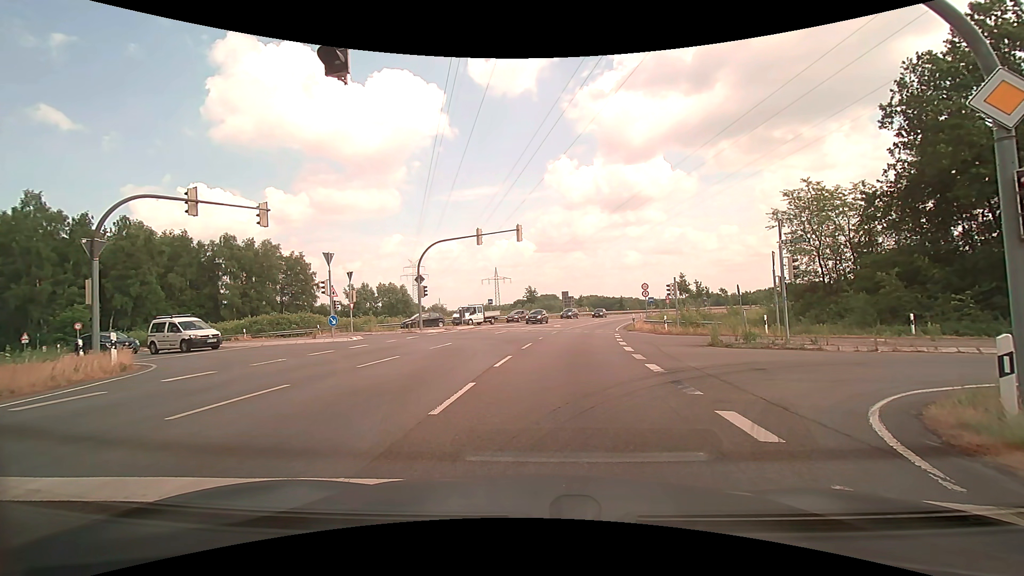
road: motorway_link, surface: asphalt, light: Day
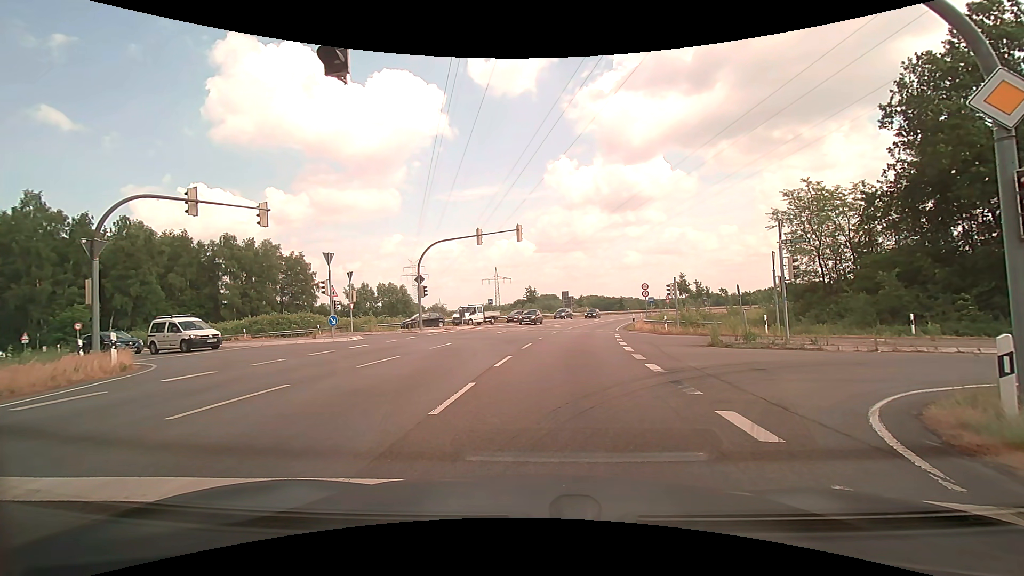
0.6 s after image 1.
(0.0, 0.0) m; 0°
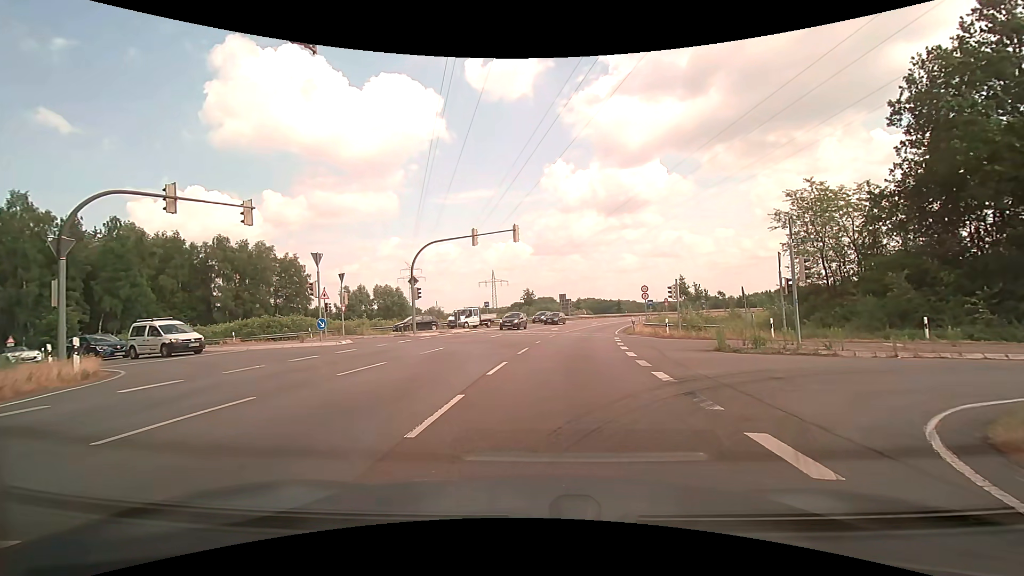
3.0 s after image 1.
(0.0, +1.2) m; 0°
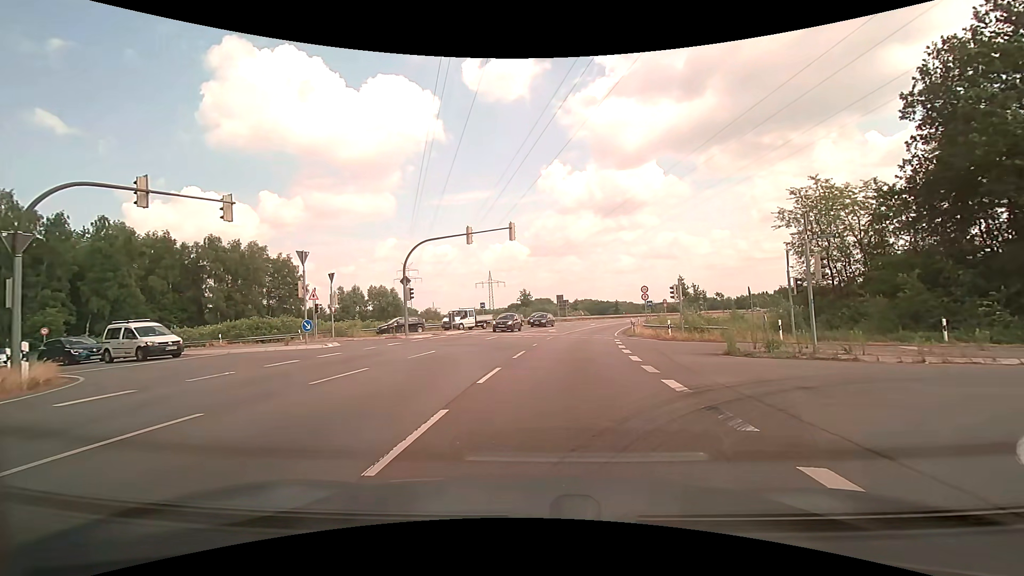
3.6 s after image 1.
(0.0, +1.4) m; +1°
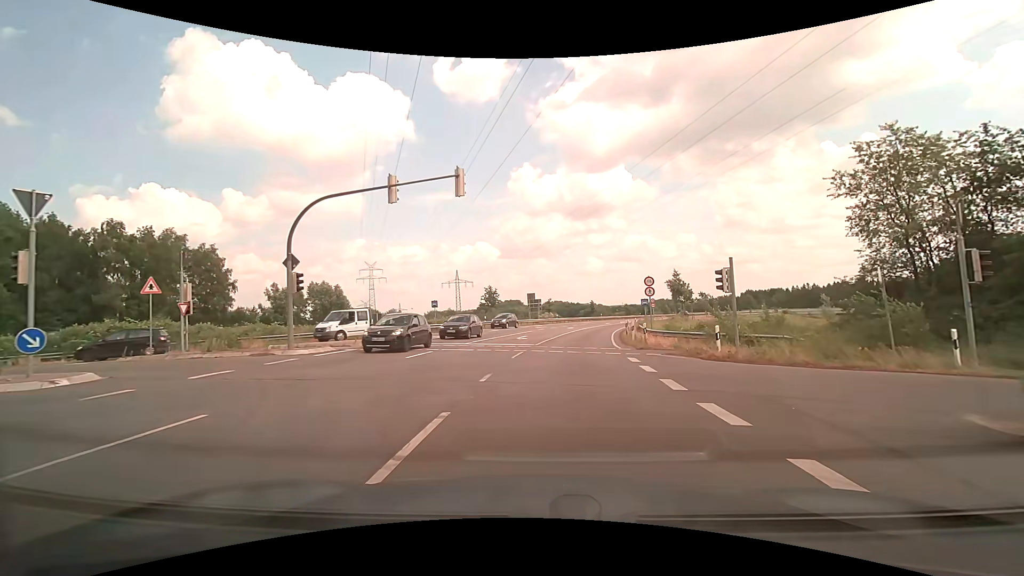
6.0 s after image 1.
(+0.5, +12.5) m; +4°
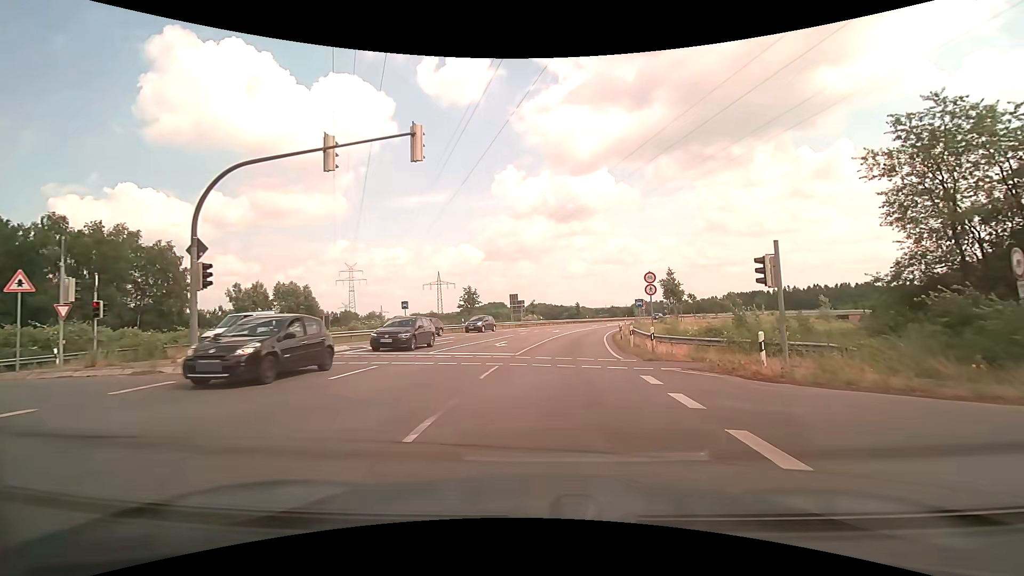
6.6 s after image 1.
(+0.1, +4.8) m; +1°
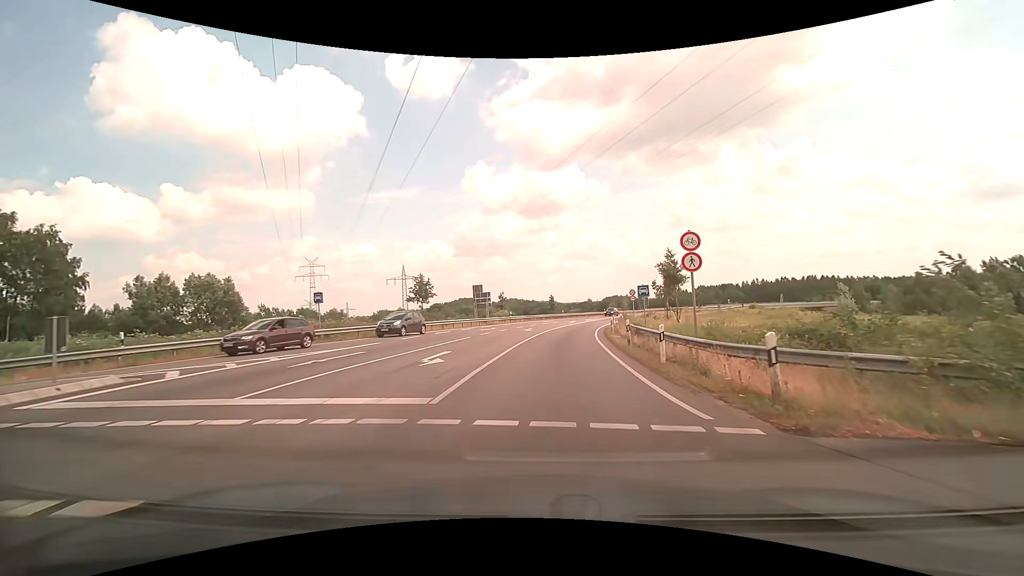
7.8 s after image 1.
(+0.4, +11.4) m; +4°
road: primary
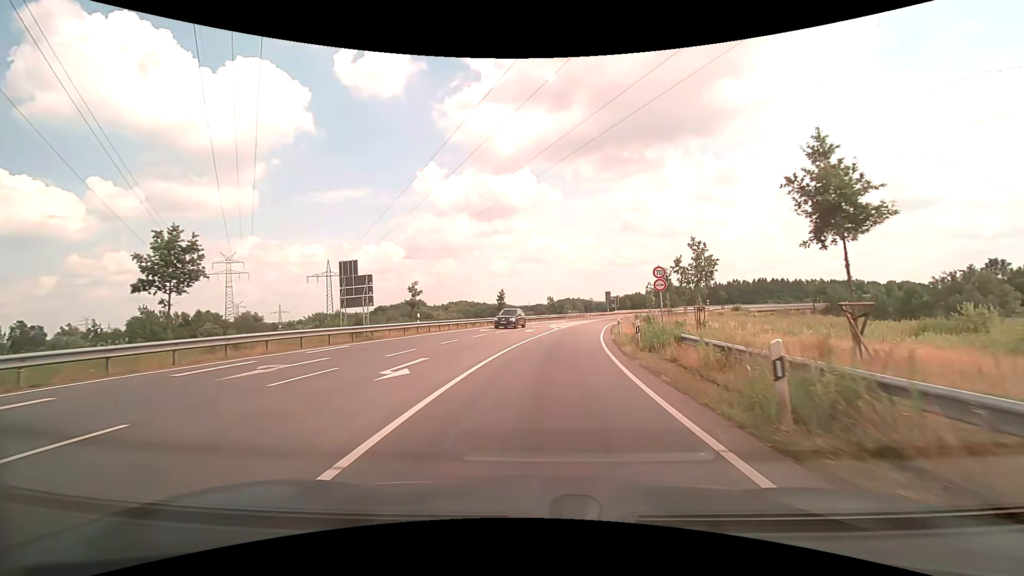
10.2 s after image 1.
(+1.3, +27.8) m; +5°
(0, +10) (+1, +20) (+2, +30) (+3, +40) (+5, +50) (+7, +59) (+10, +69) (+12, +79) (+16, +88) (+19, +97) m
